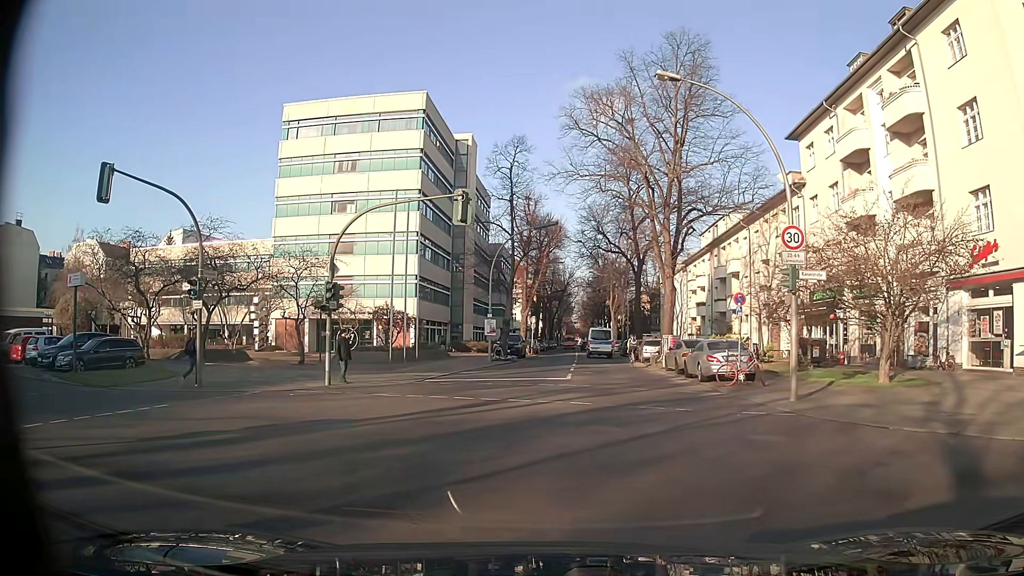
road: secondary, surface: asphalt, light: Day
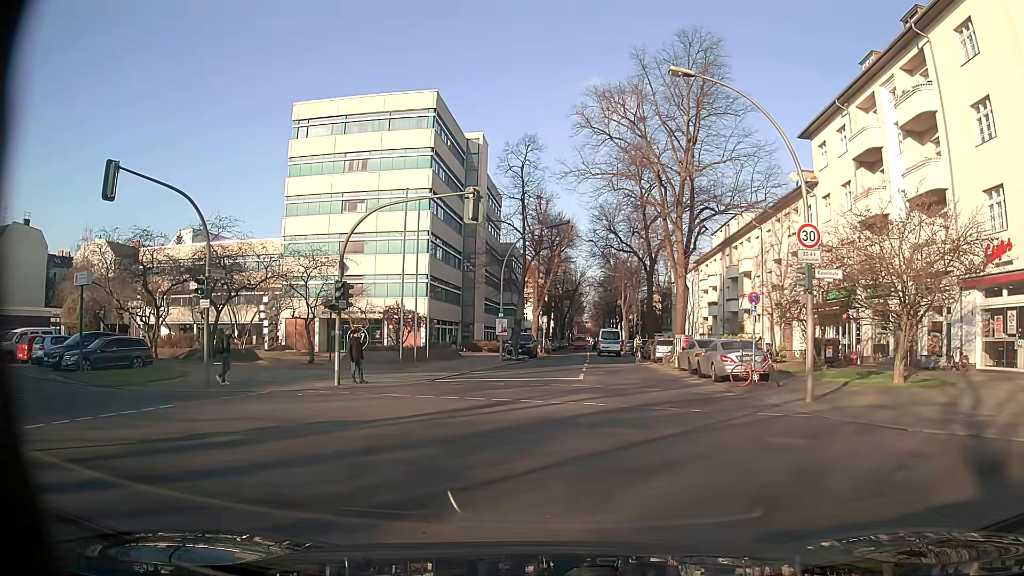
(0.0, +0.2) m; 0°
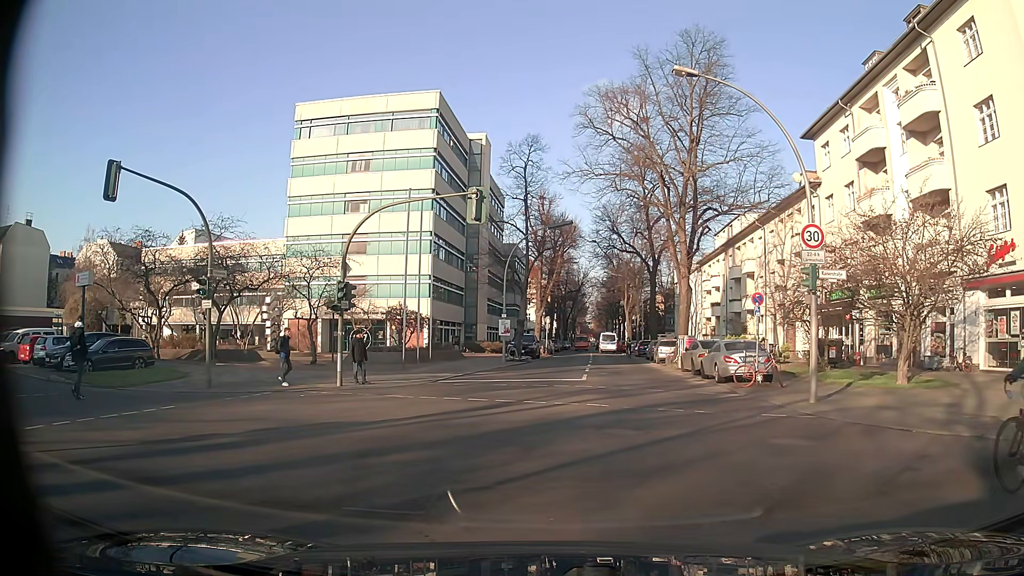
(0.0, +0.1) m; 0°
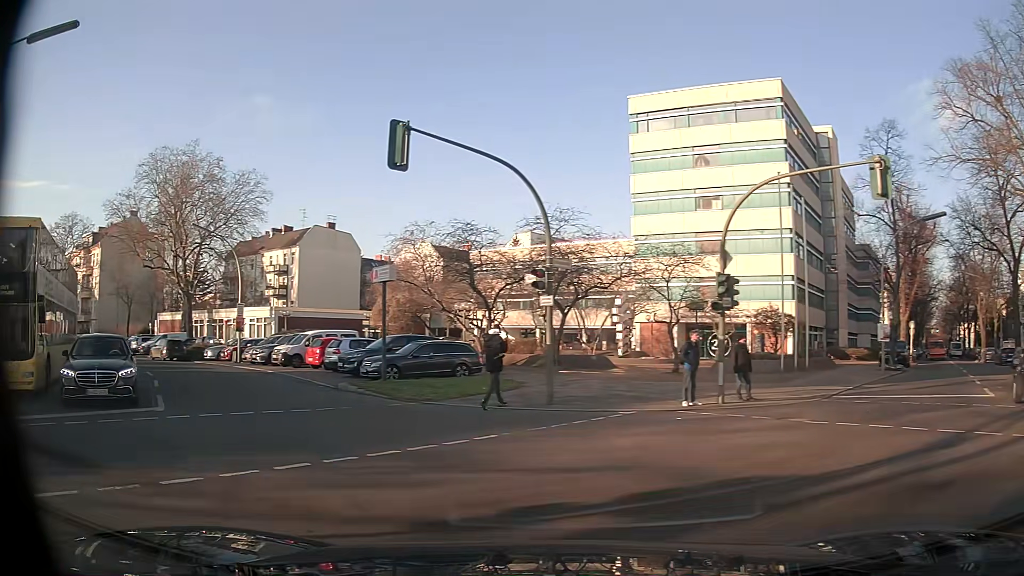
(-1.3, +4.2) m; -30°
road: tertiary
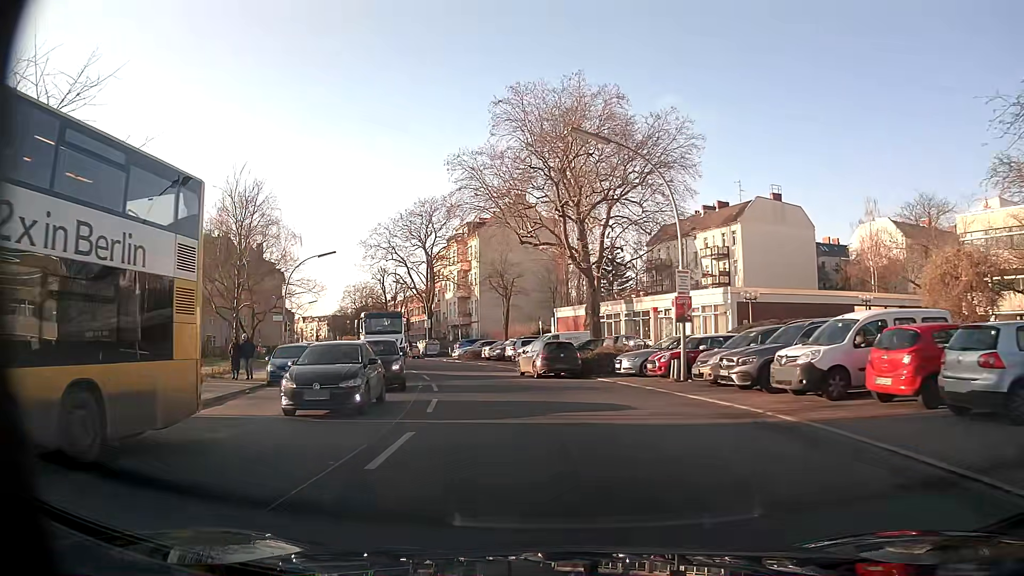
(-8.7, +17.9) m; -37°
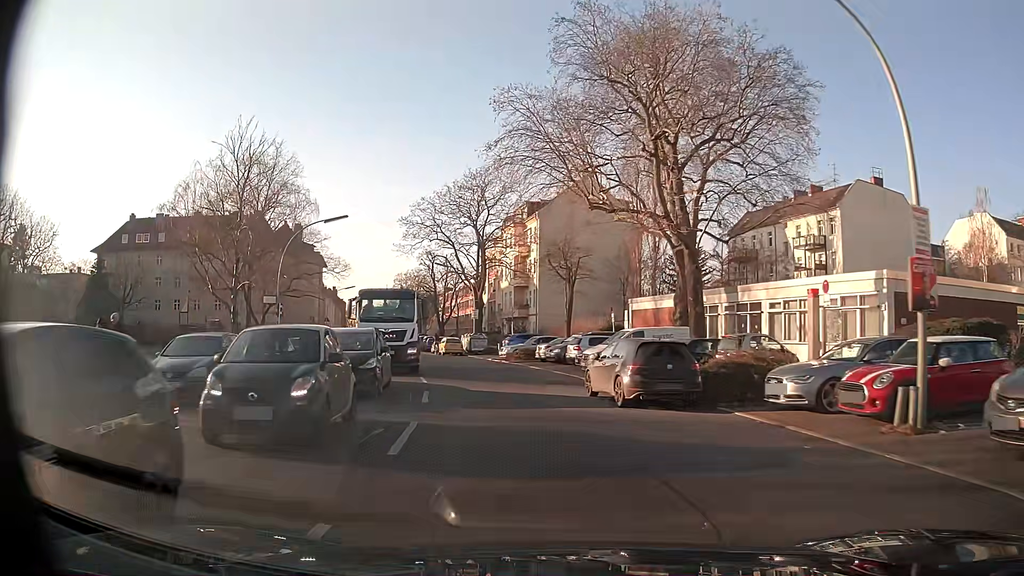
(-0.7, +11.6) m; -6°
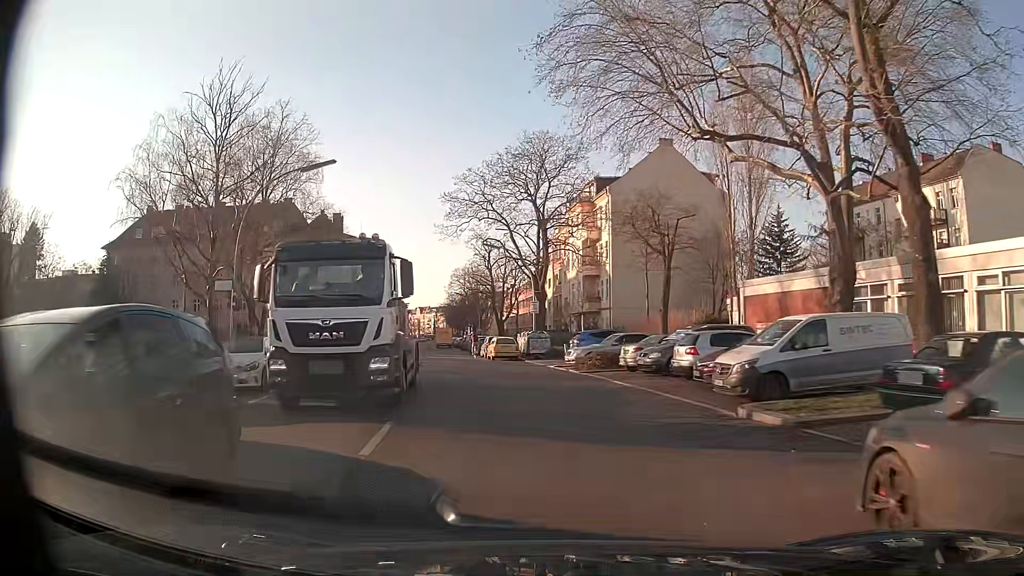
(-0.5, +12.6) m; -5°
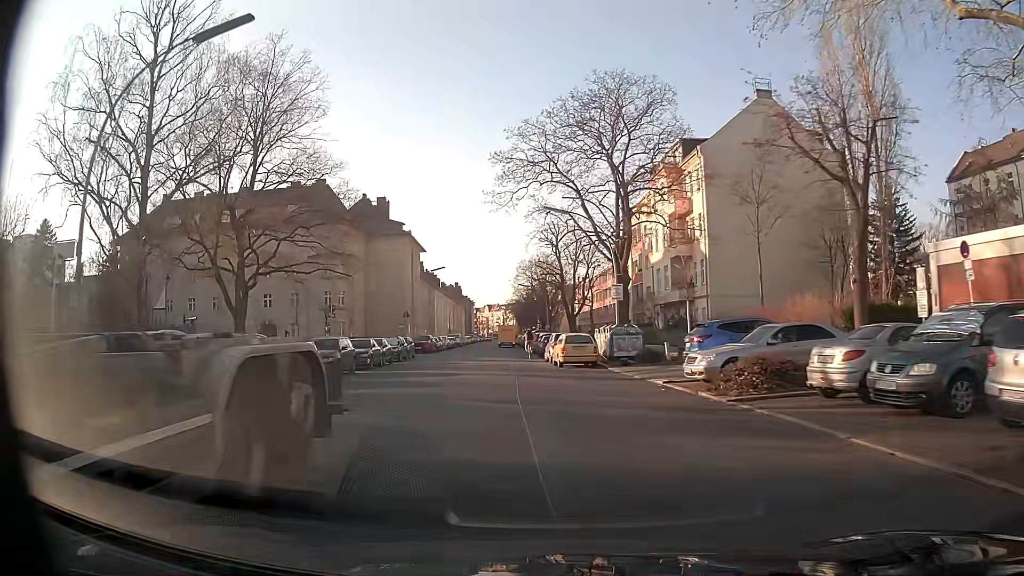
(-0.7, +12.9) m; -7°
(0, +10) (-1, +20) (-2, +30) (-2, +40) (-3, +50) (-3, +60) (-4, +70) (-5, +80) (-6, +90) (-8, +100) m
